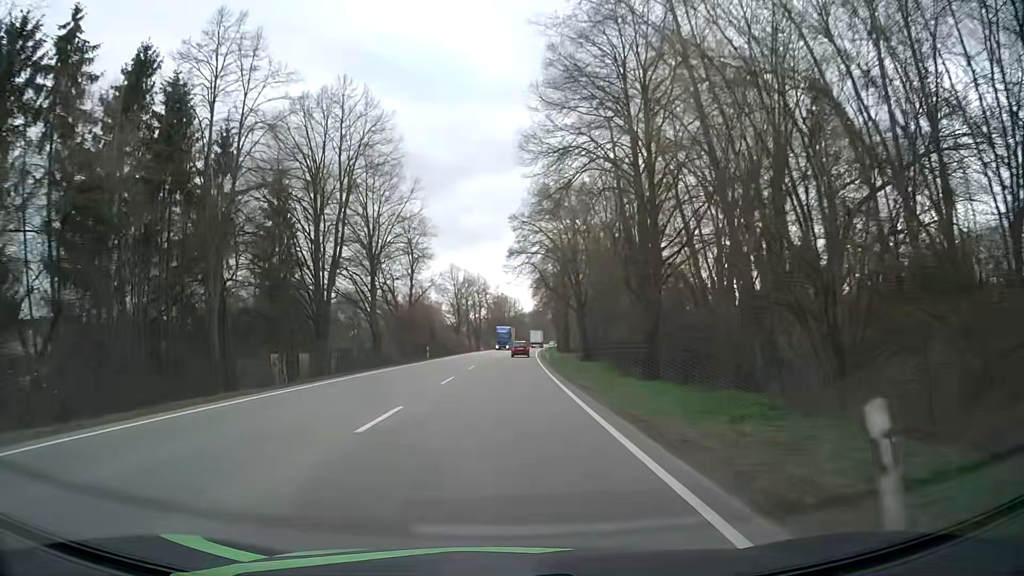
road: primary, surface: asphalt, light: Day
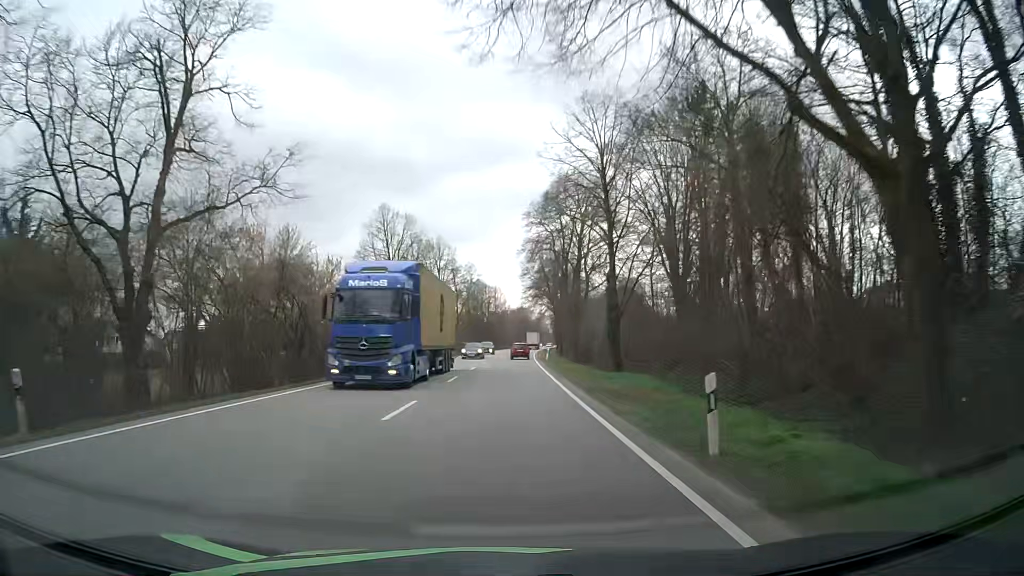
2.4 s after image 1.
(+0.8, +45.8) m; +2°
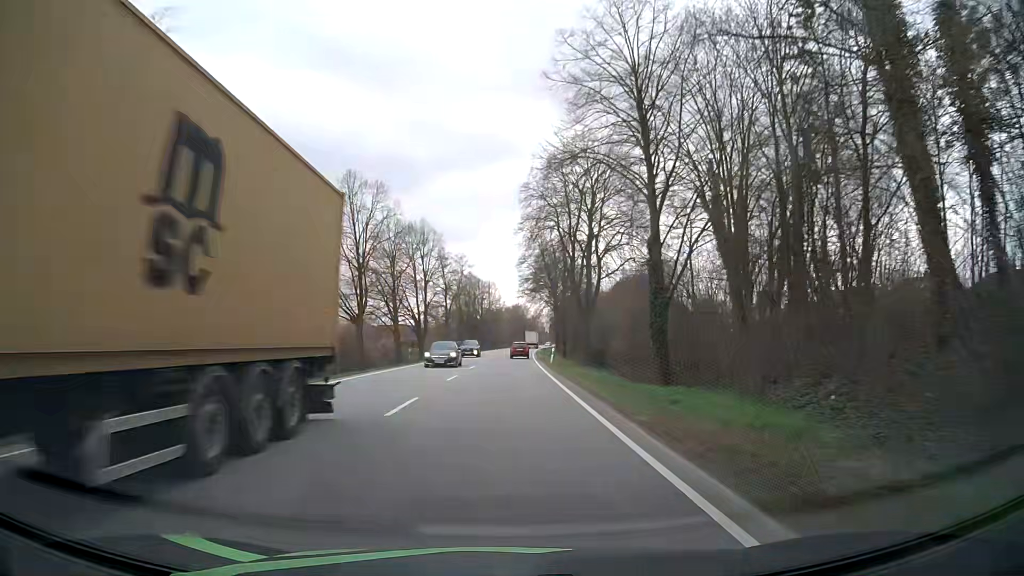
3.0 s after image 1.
(0.0, +11.5) m; 0°
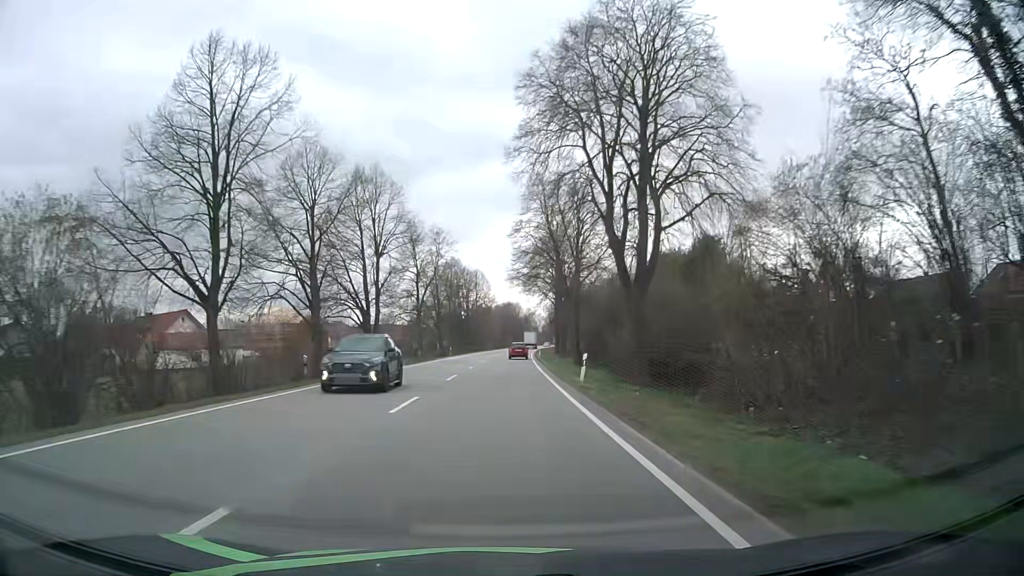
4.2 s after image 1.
(0.0, +22.9) m; +1°
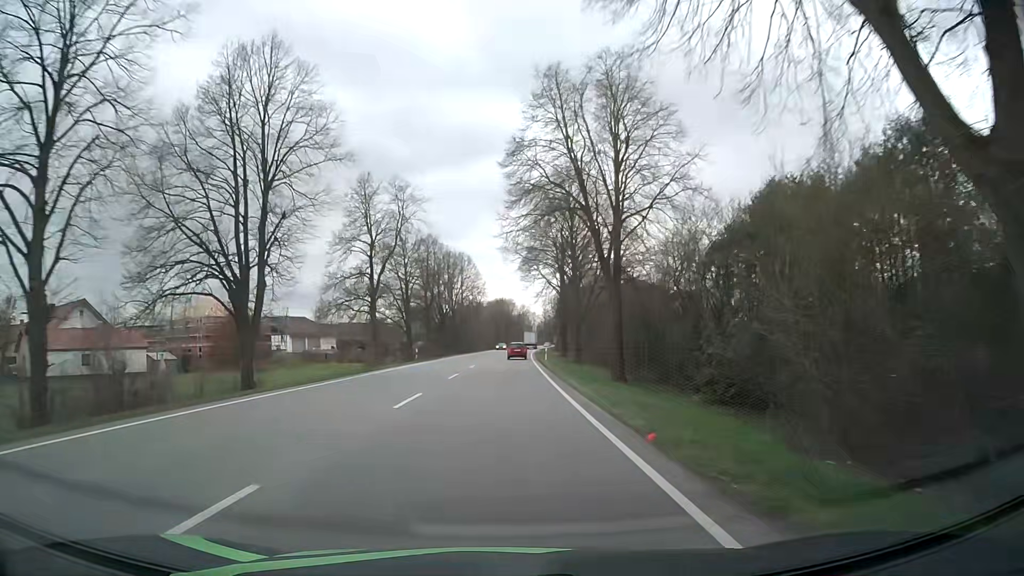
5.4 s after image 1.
(0.0, +22.9) m; 0°
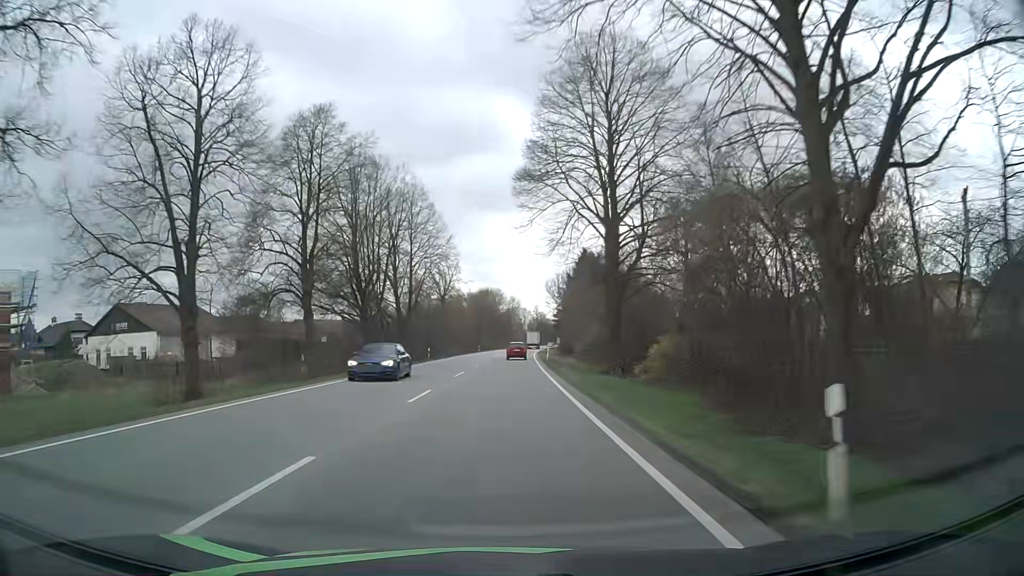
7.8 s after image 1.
(+0.4, +45.9) m; +1°
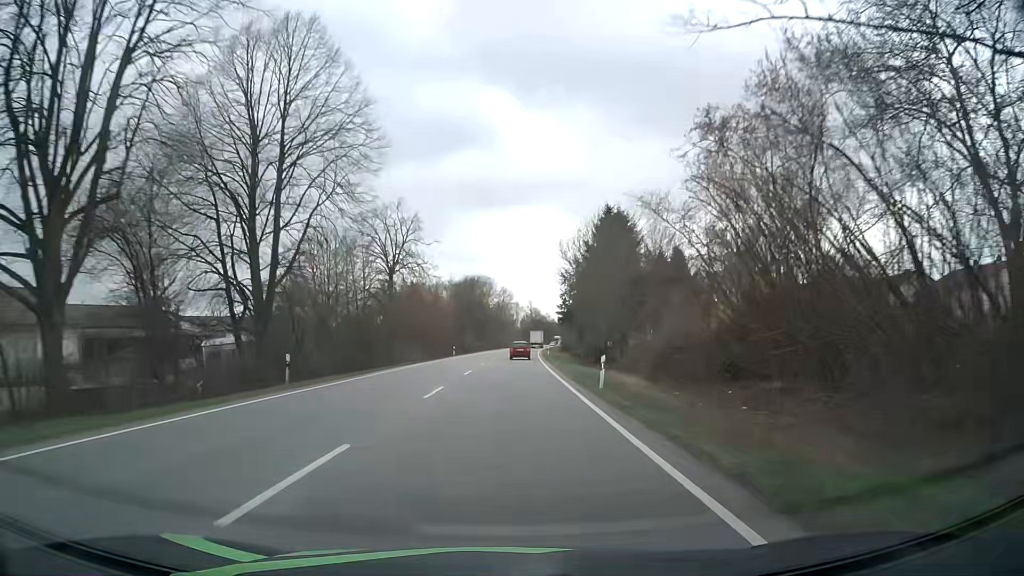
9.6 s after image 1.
(+0.3, +34.6) m; +1°
(0, +10) (0, +20) (0, +30) (0, +40) (+1, +50) (+1, +60) (+1, +70) (+2, +80) (+2, +90) (+3, +100) m
